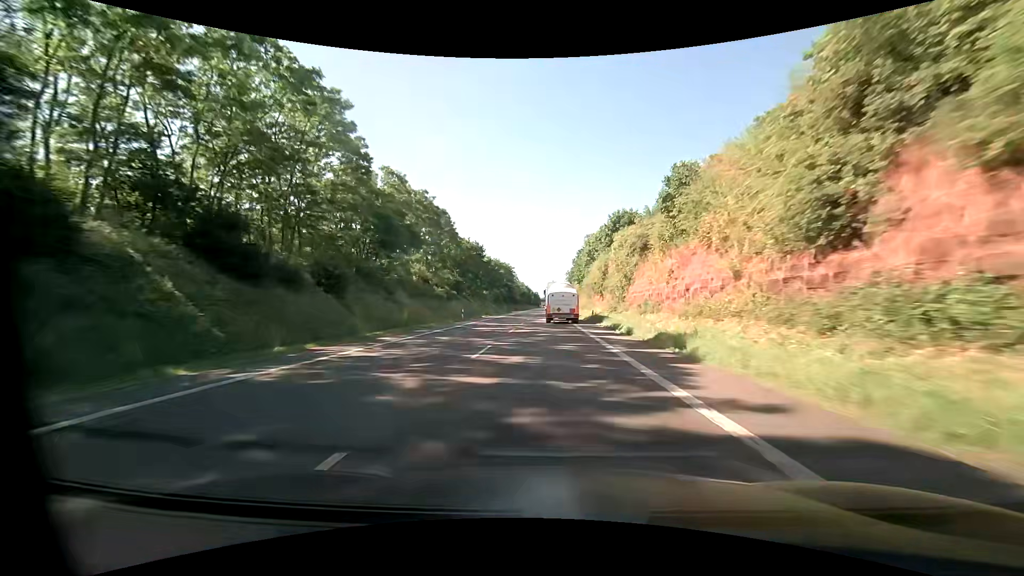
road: primary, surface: asphalt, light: Day
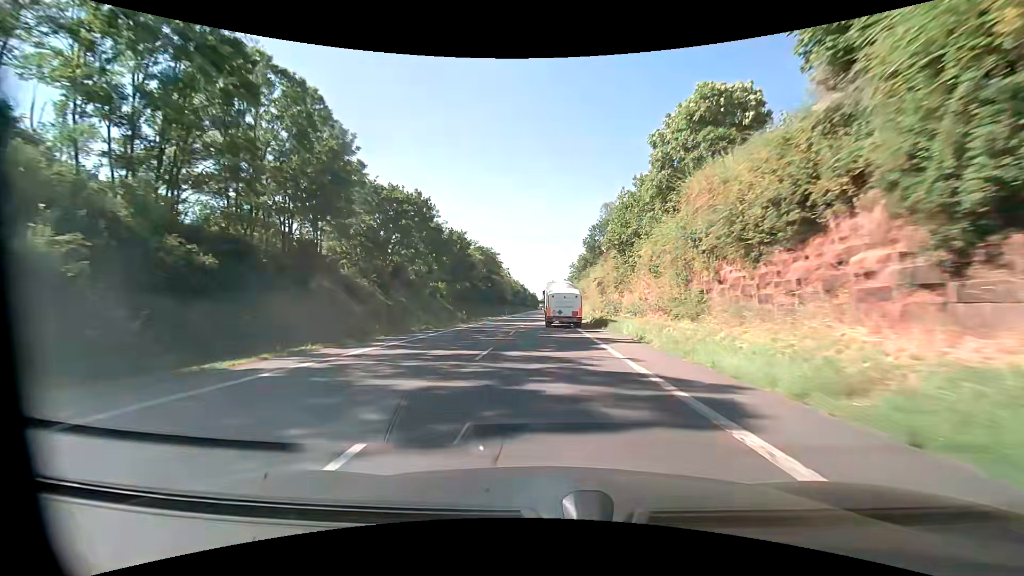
(0.0, +47.5) m; 0°
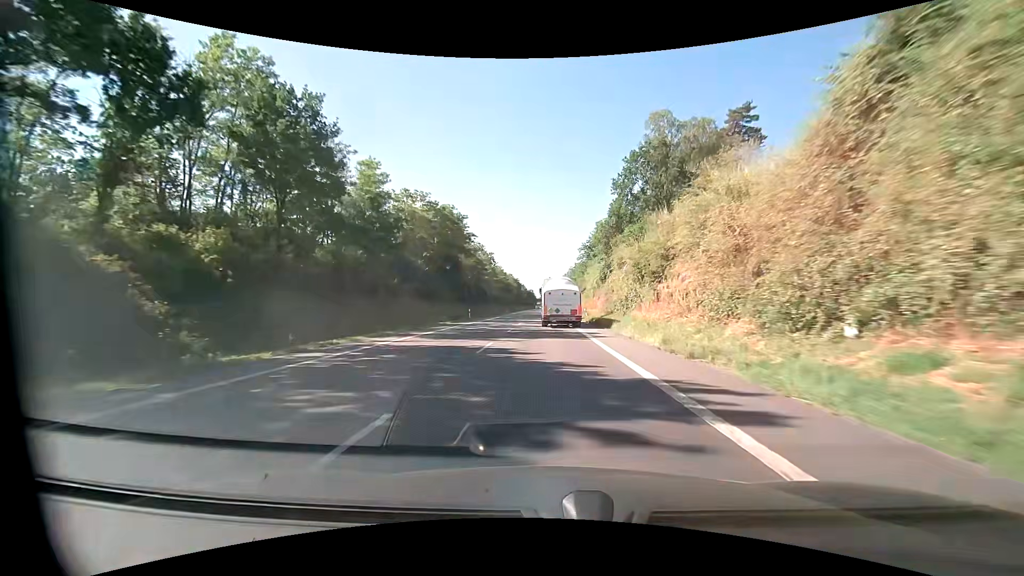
(+0.2, +46.5) m; 0°
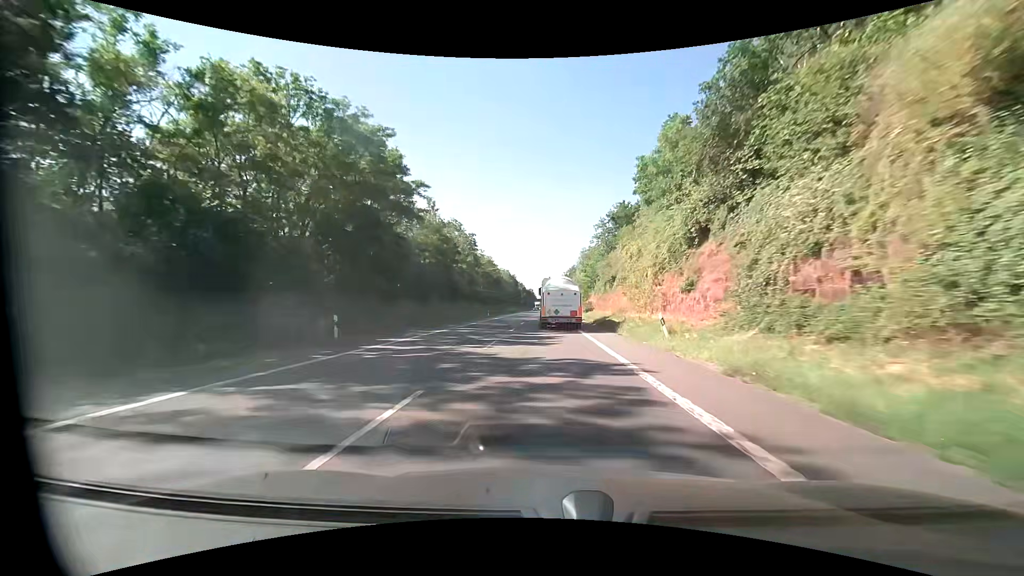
(-0.2, +34.2) m; 0°
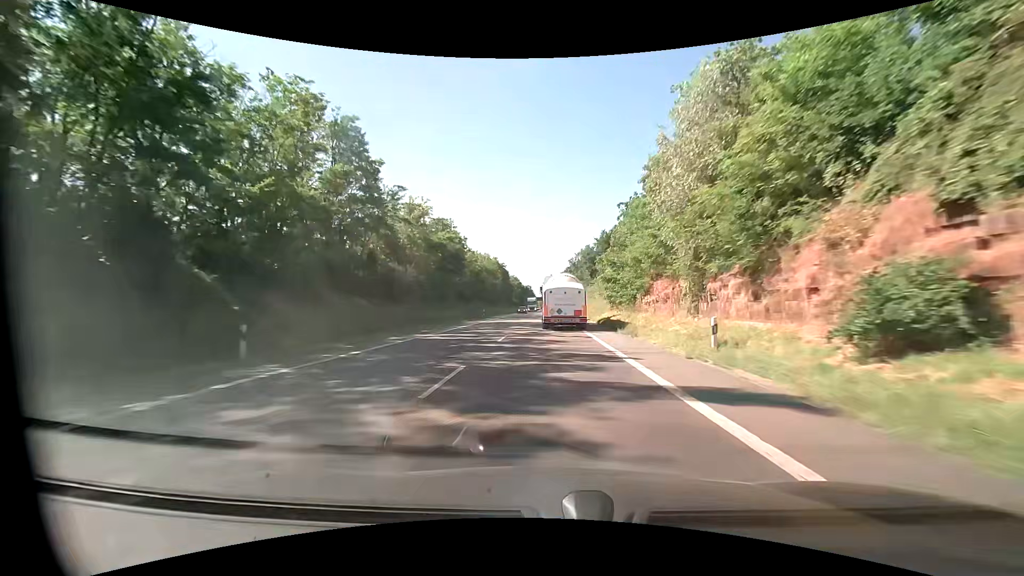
(-0.2, +56.4) m; 0°
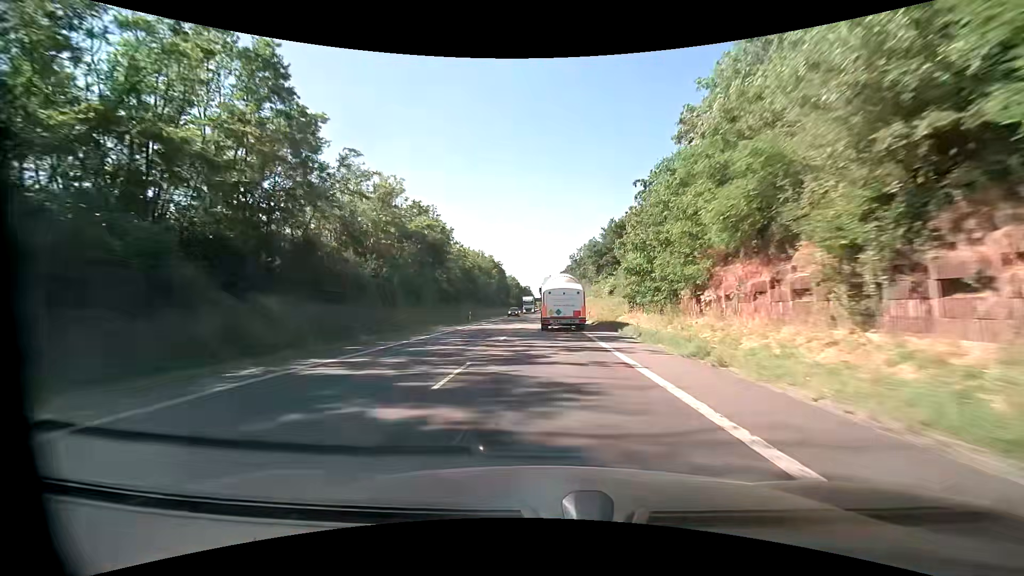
(-0.1, +11.0) m; 0°
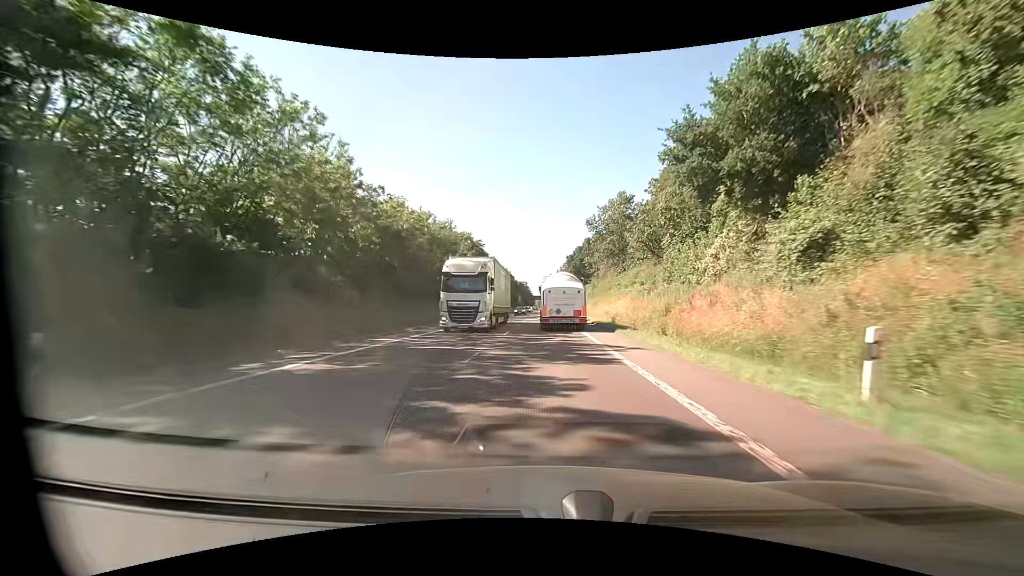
(0.0, +44.5) m; 0°
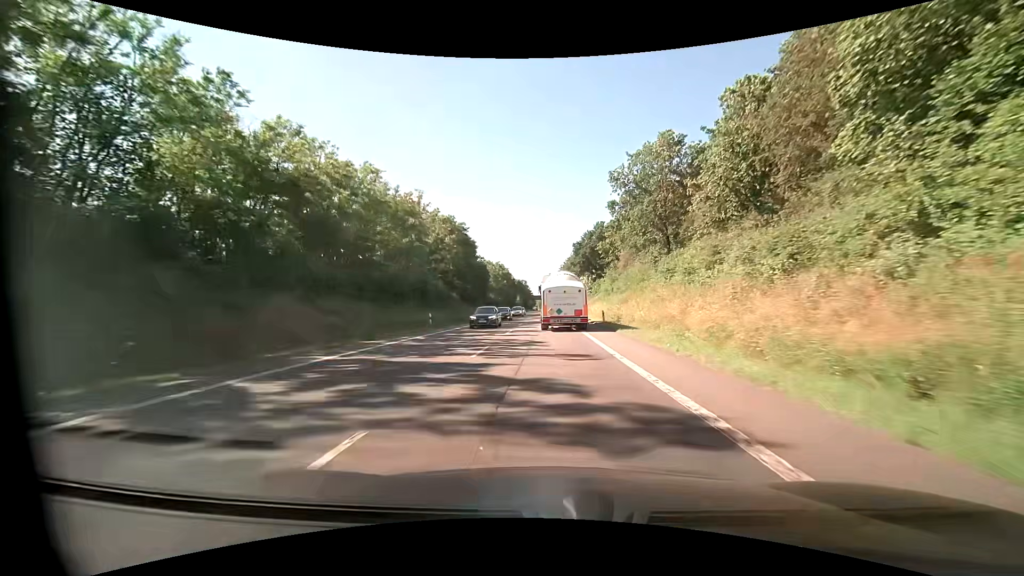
(0.0, +22.2) m; 0°
(0, +10) (0, +20) (0, +30) (0, +40) (0, +50) (0, +60) (0, +70) (0, +80) (0, +90) (0, +100) m
